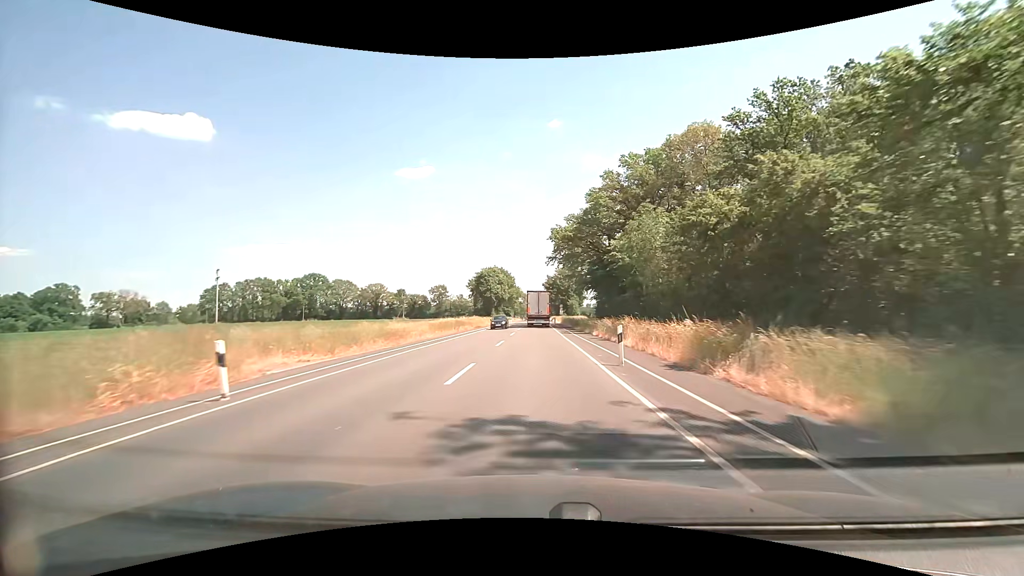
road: secondary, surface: asphalt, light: Day
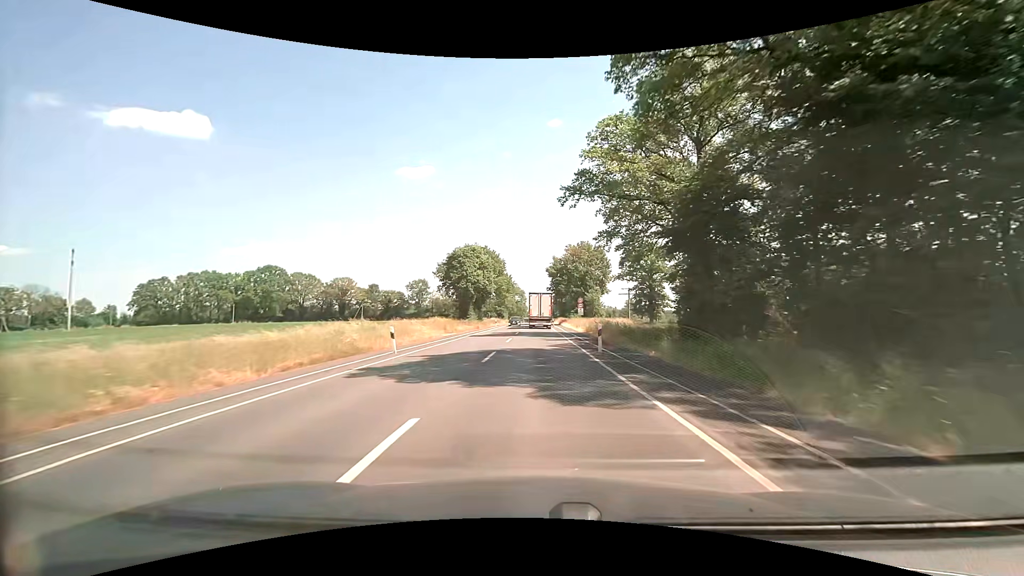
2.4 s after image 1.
(0.0, +43.8) m; 0°
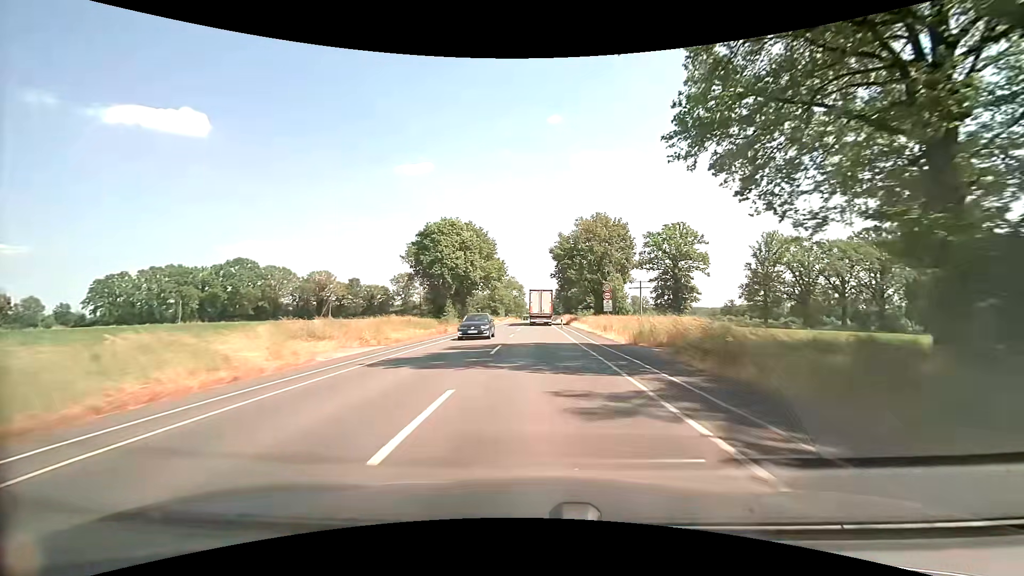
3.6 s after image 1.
(+0.1, +21.9) m; 0°
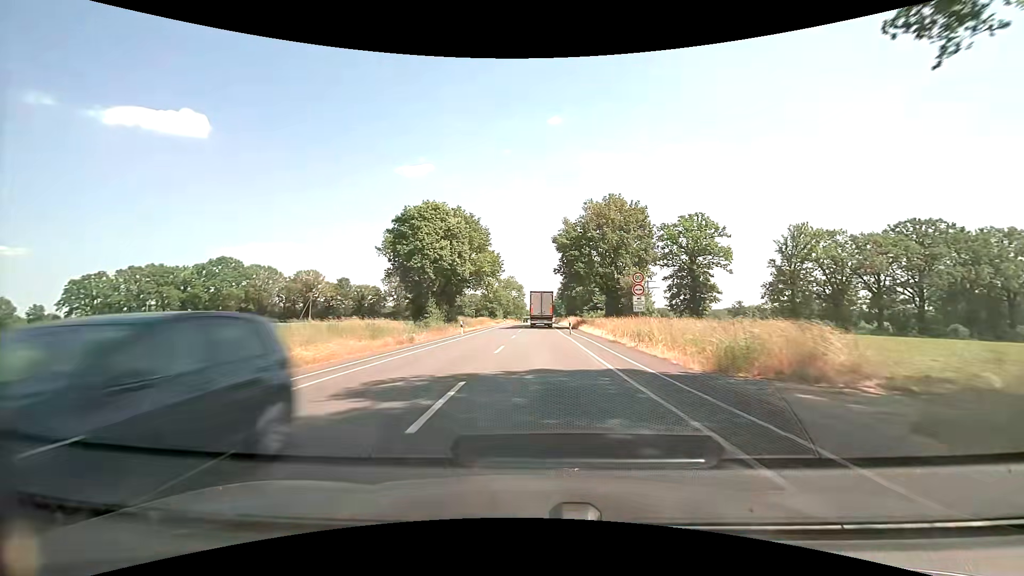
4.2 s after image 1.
(+0.1, +10.8) m; +1°
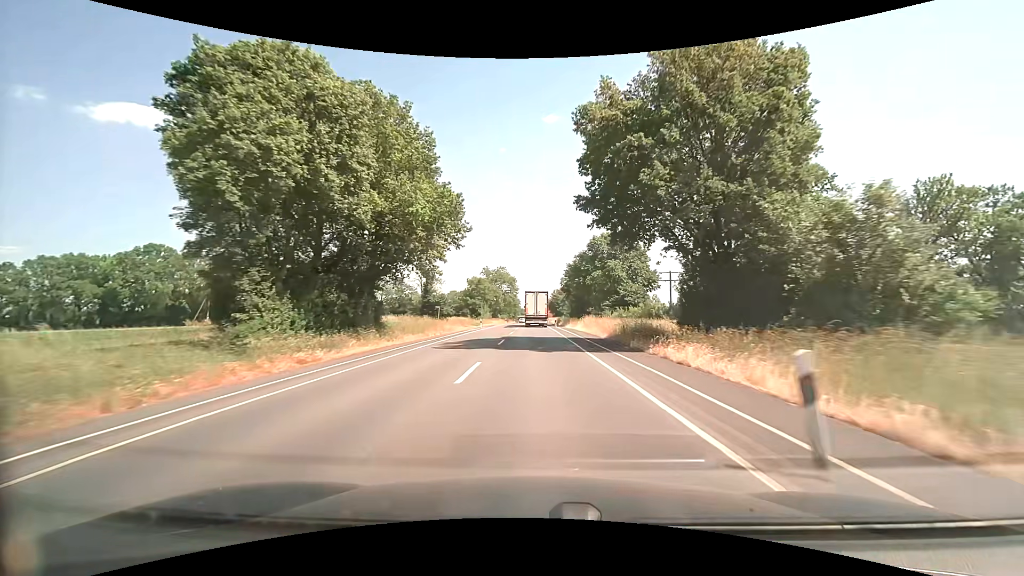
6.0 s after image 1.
(0.0, +32.3) m; 0°
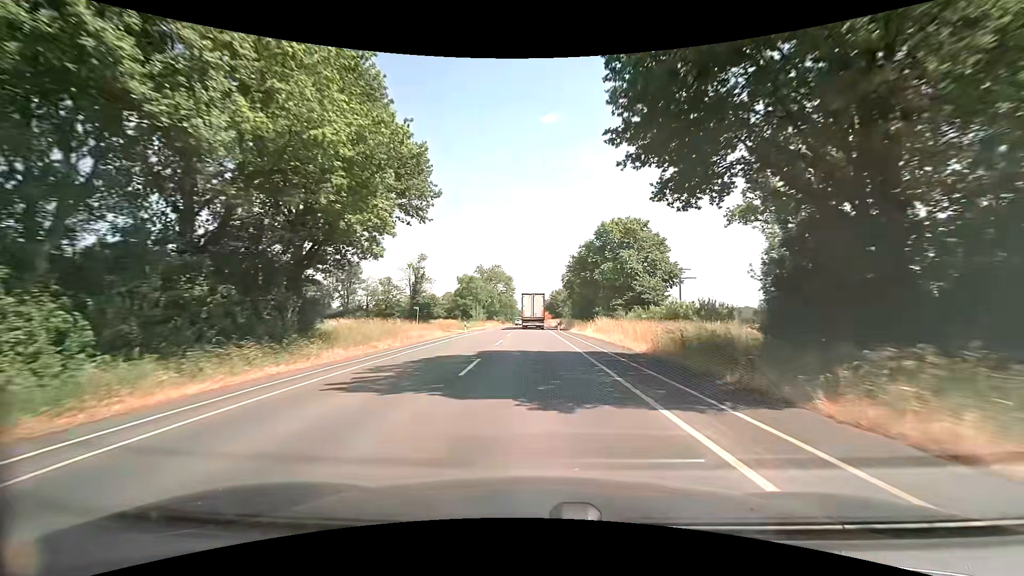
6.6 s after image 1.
(0.0, +10.8) m; 0°
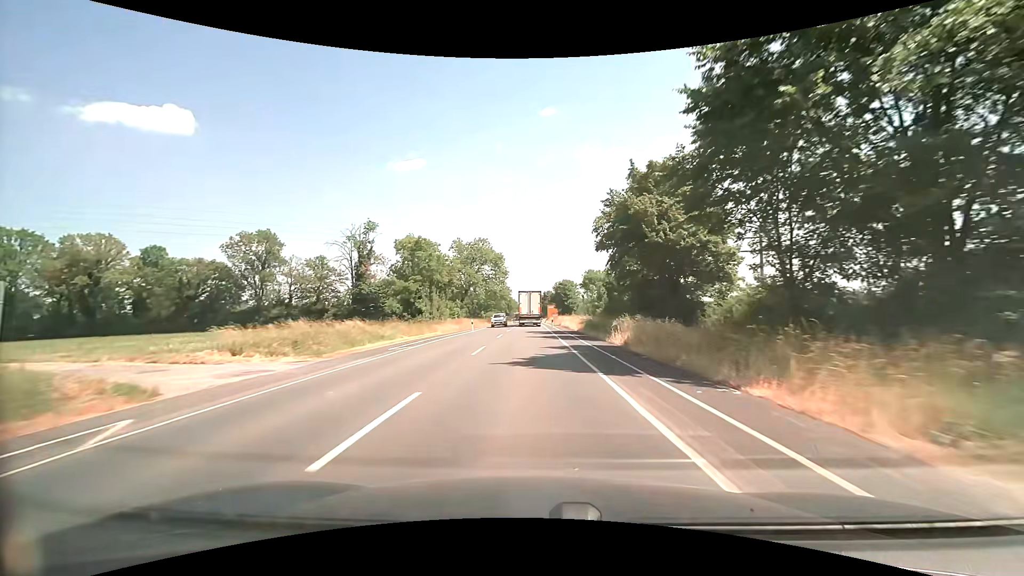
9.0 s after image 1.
(+0.2, +43.0) m; 0°
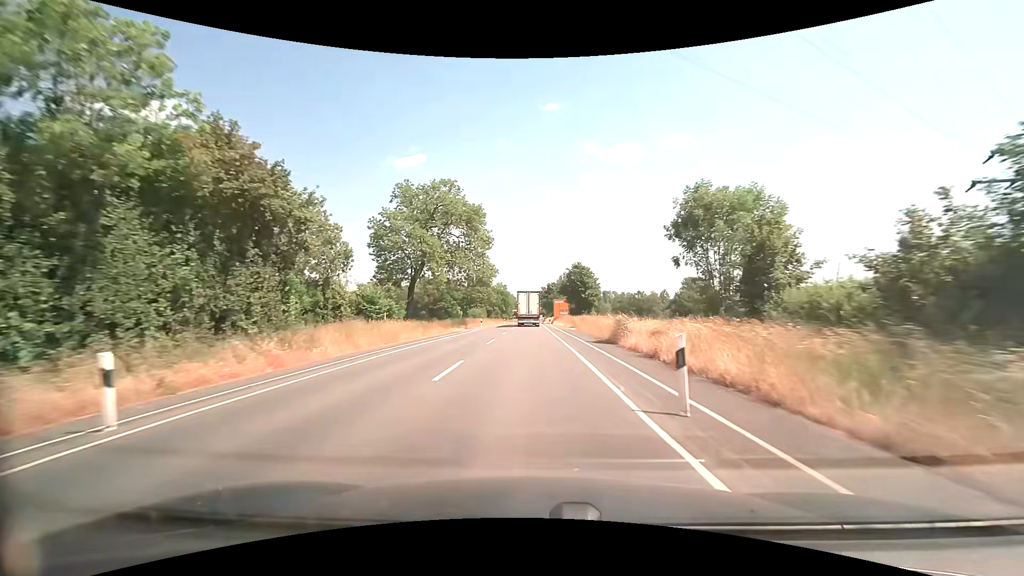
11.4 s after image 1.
(-0.2, +42.8) m; 0°
(0, +10) (0, +20) (0, +30) (0, +40) (0, +50) (0, +60) (0, +70) (-1, +80) (-1, +90) (-1, +100) m
